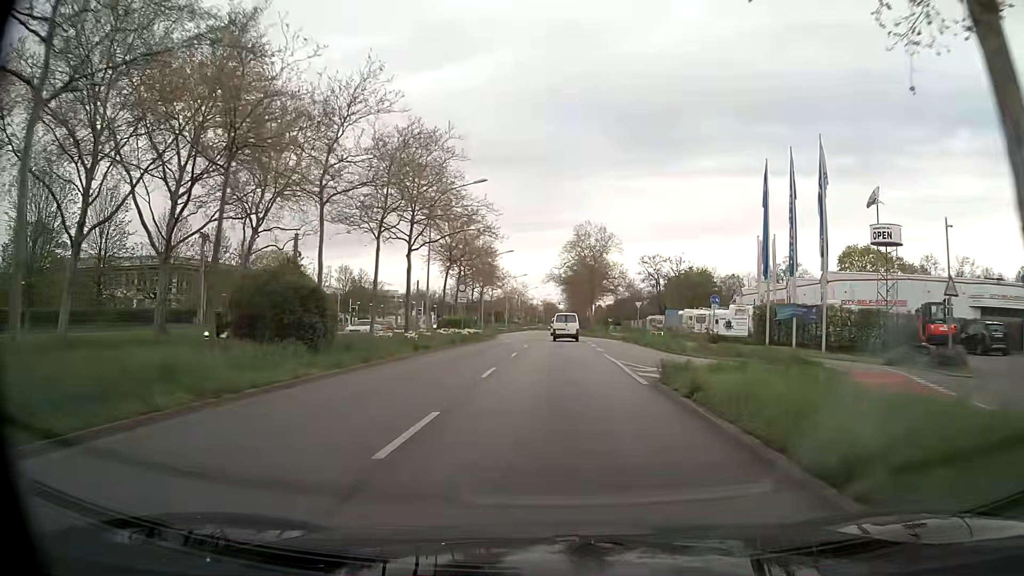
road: primary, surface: asphalt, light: Day
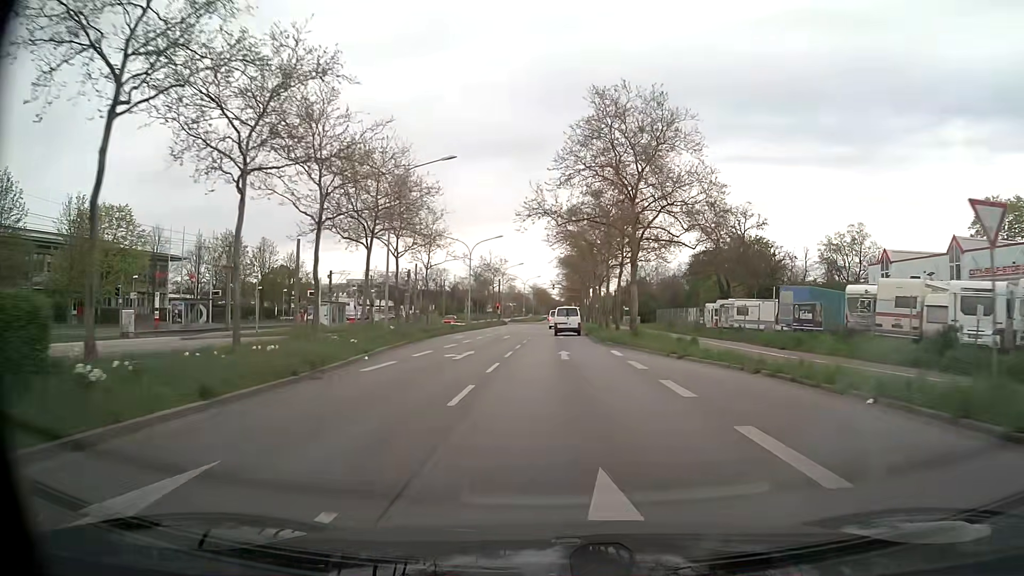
(0.0, +43.5) m; +1°
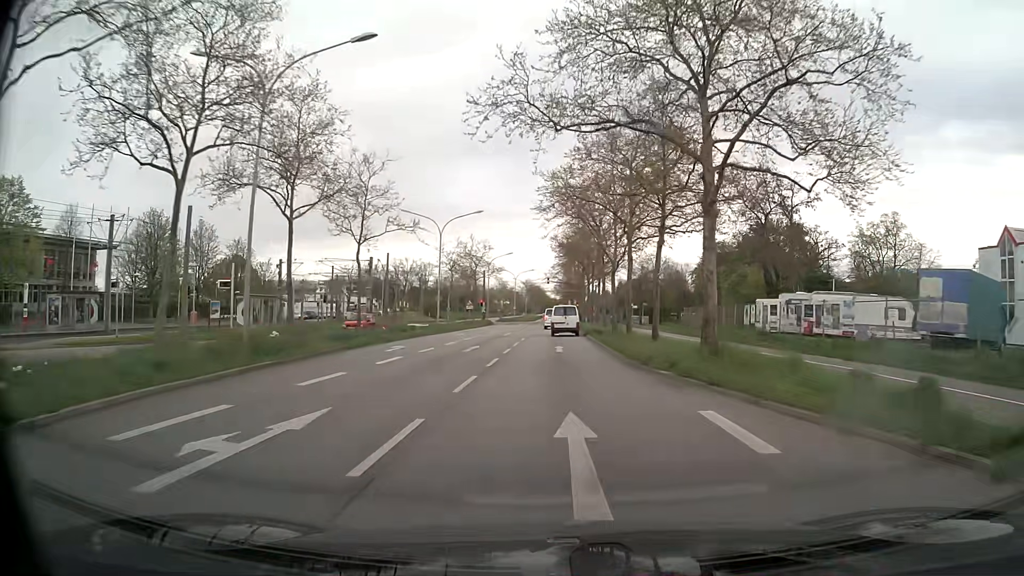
(0.0, +16.3) m; 0°
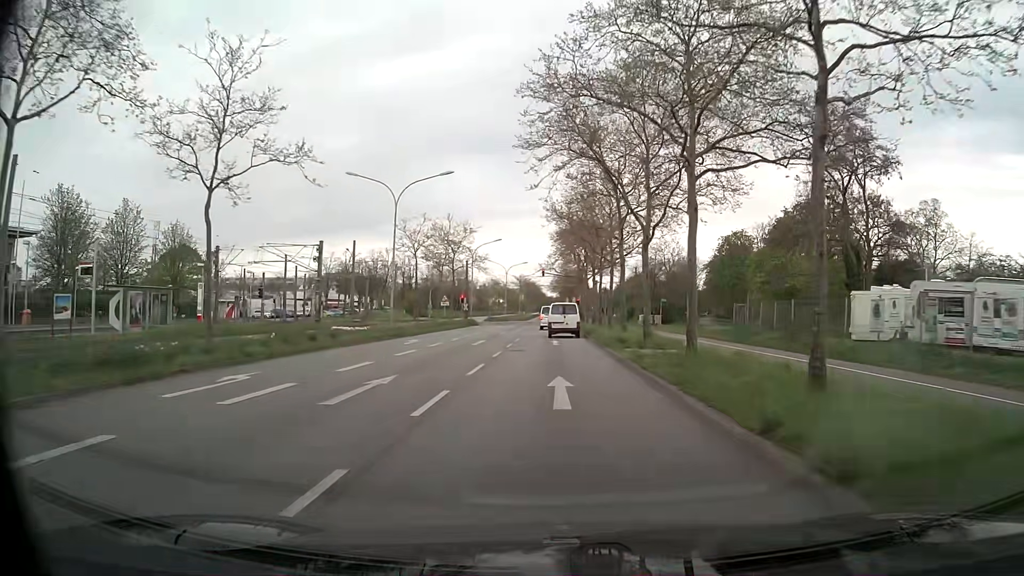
(+0.1, +14.8) m; 0°
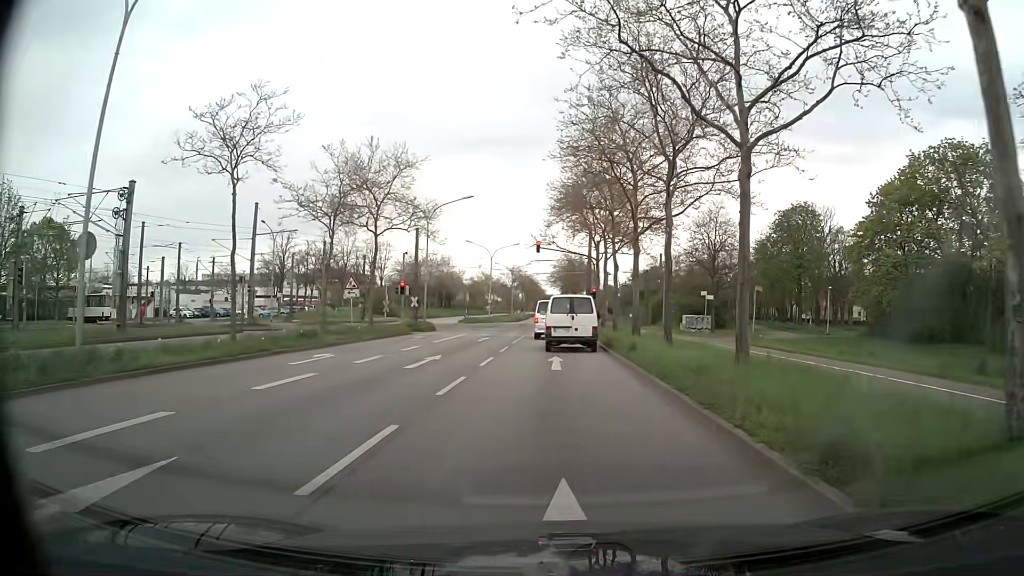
(+0.2, +27.8) m; 0°
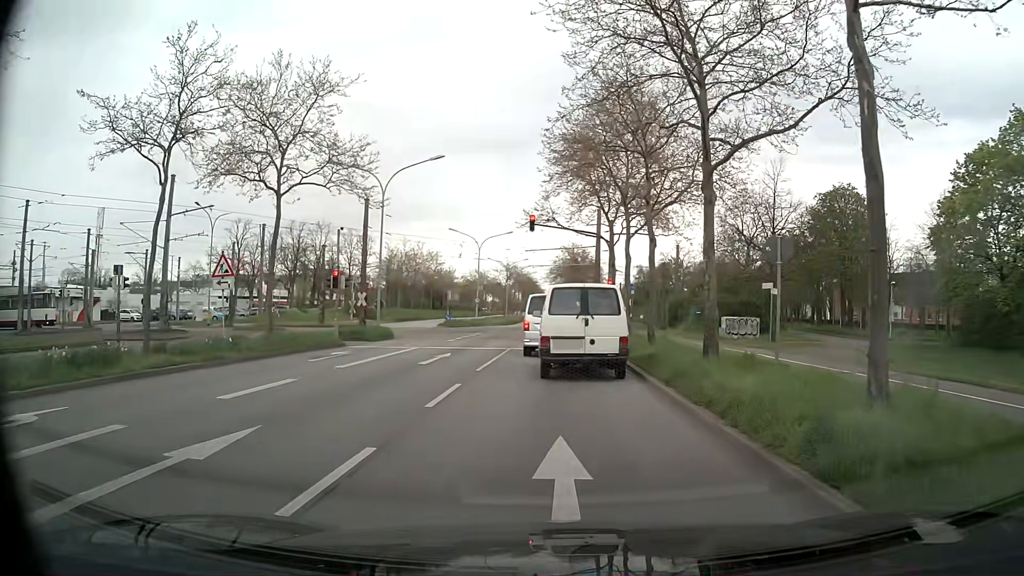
(0.0, +12.9) m; 0°
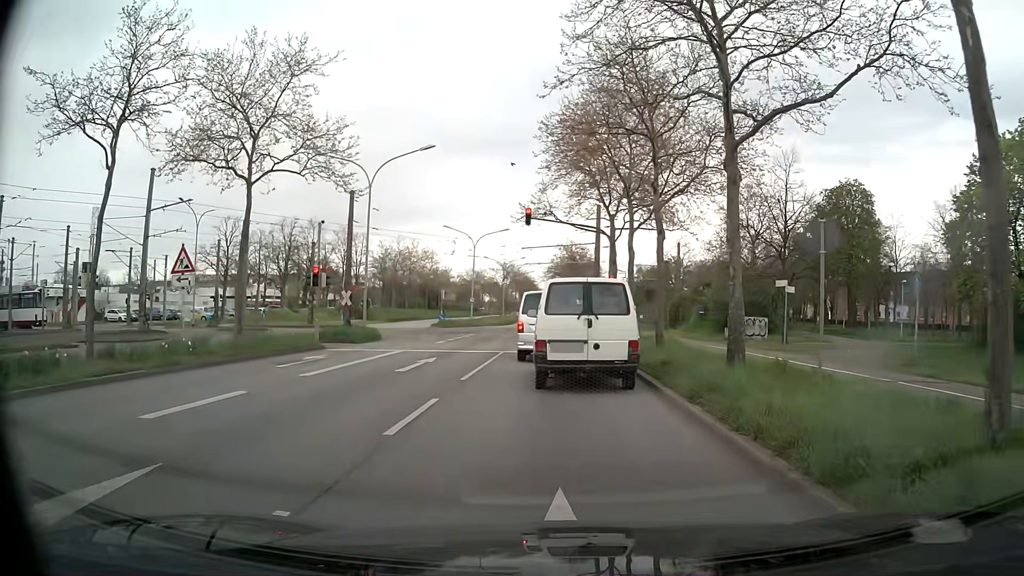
(0.0, +2.2) m; +1°
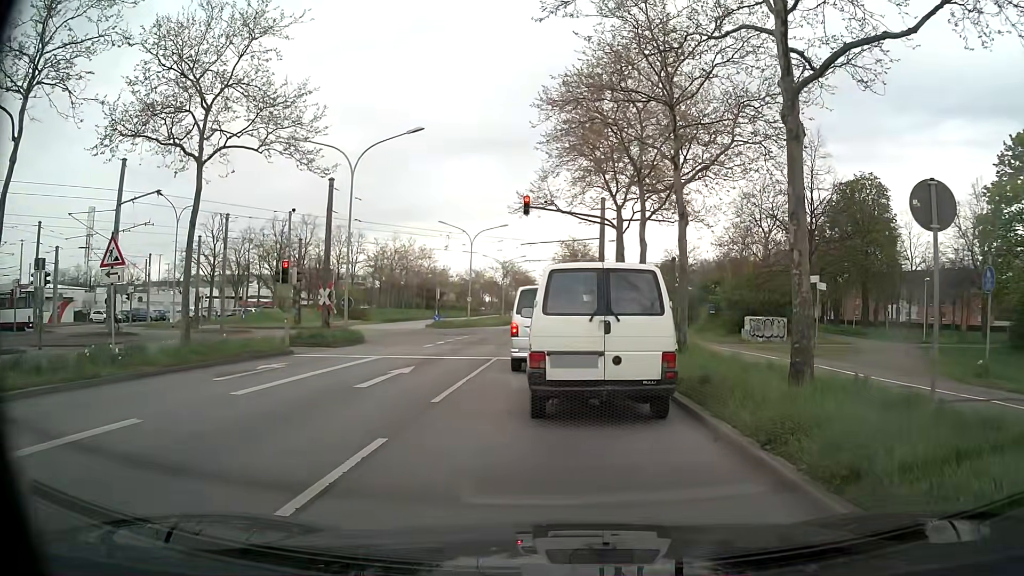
(0.0, +3.2) m; -1°
